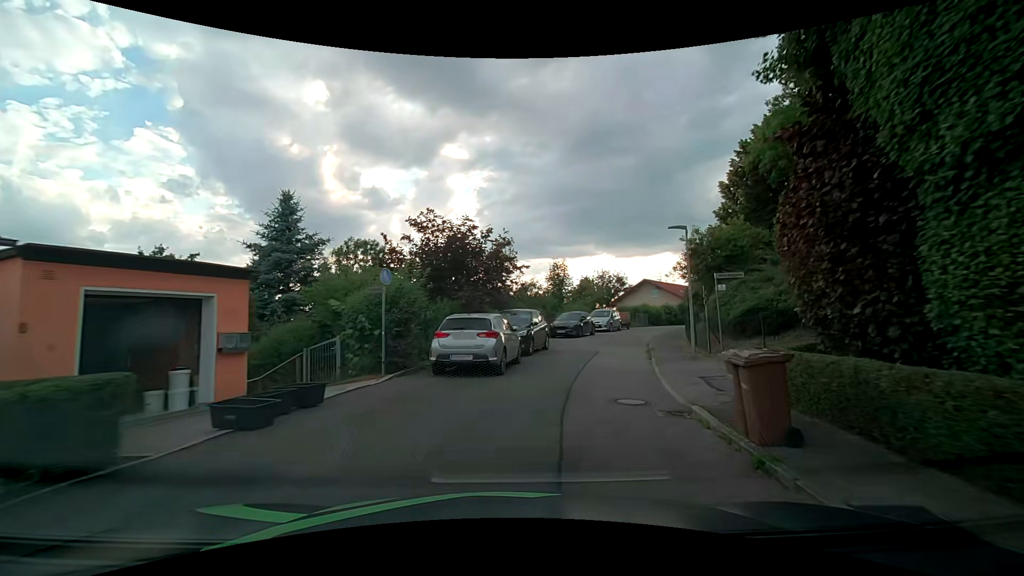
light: Day
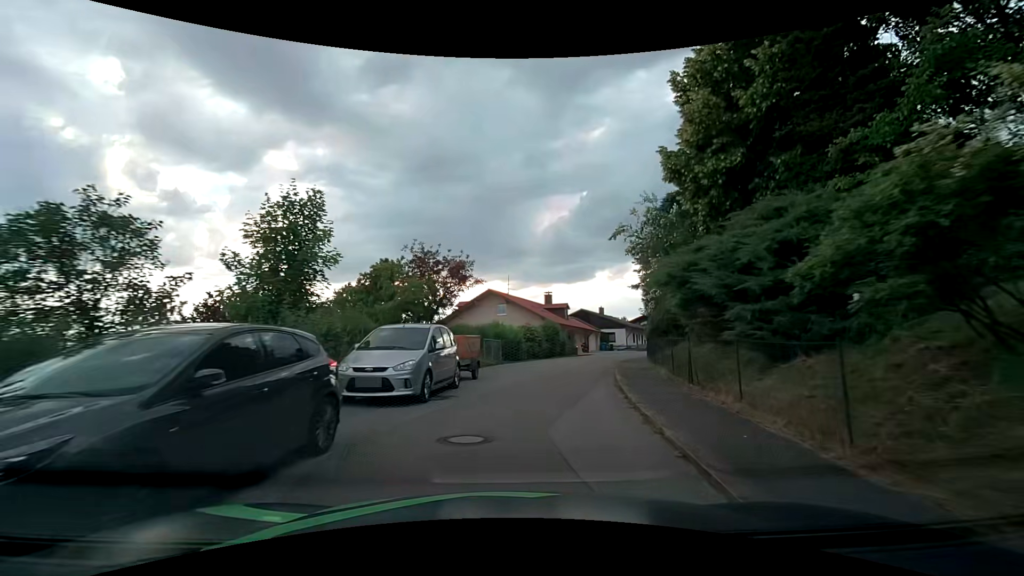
(+5.0, +24.5) m; +21°
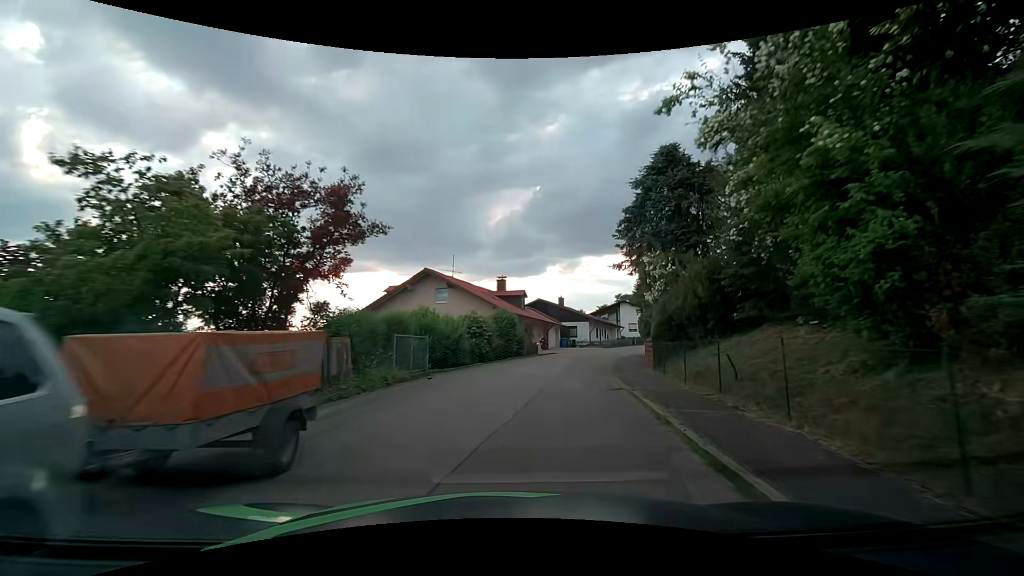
(+0.4, +10.5) m; +5°
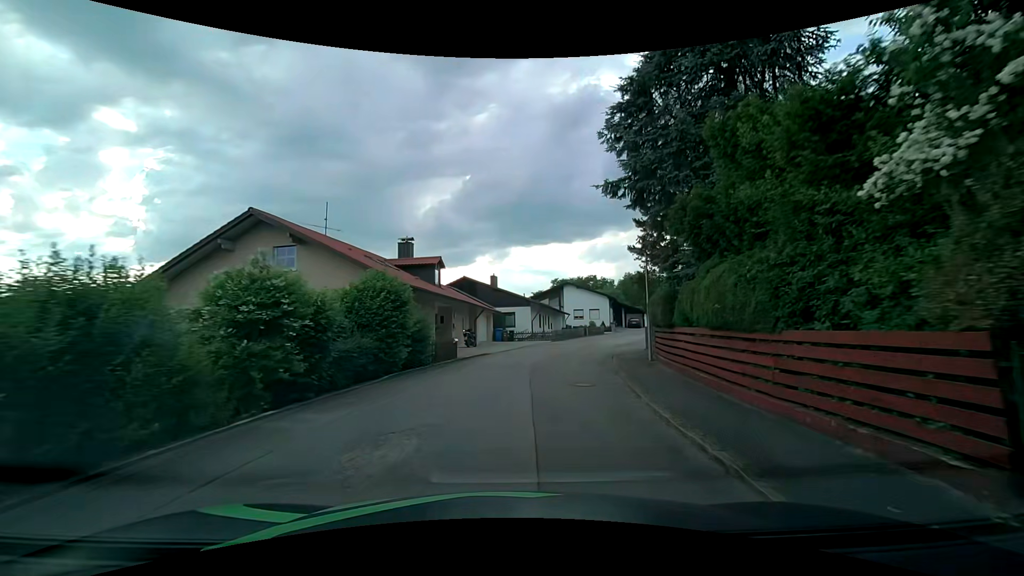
(+1.1, +15.7) m; +8°
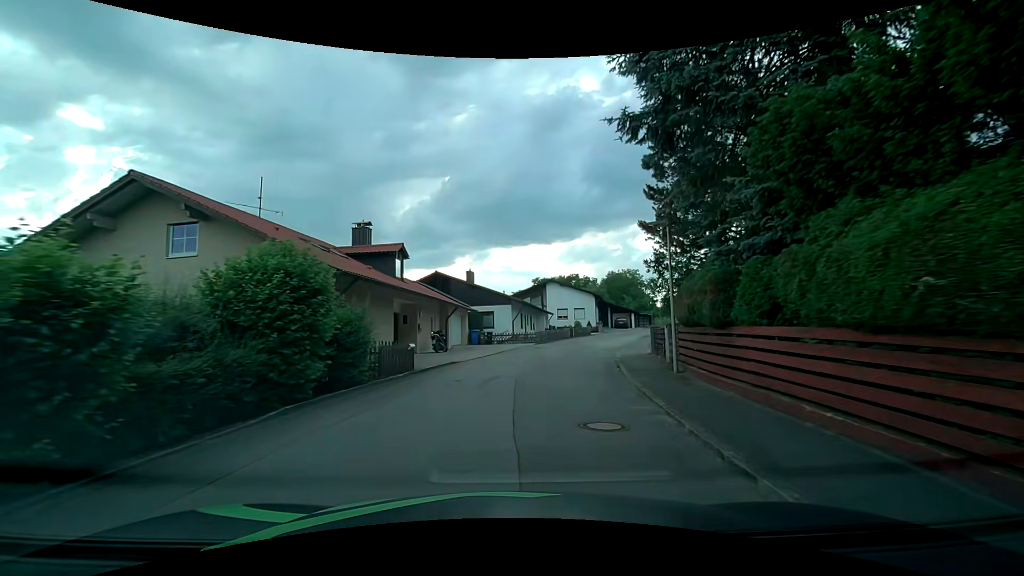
(+0.1, +5.1) m; +2°
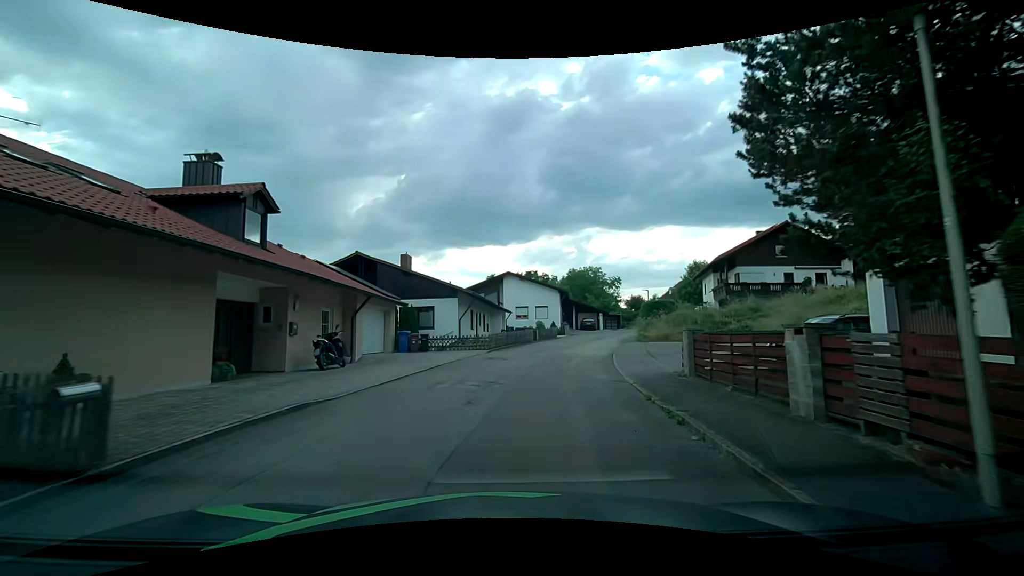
(+0.4, +10.0) m; +5°
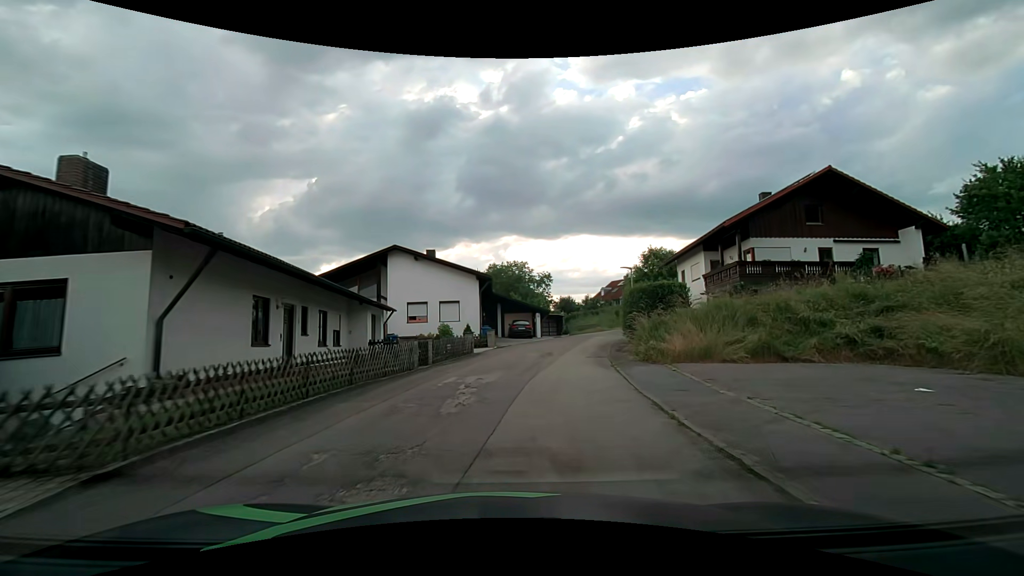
(+1.7, +20.2) m; +10°
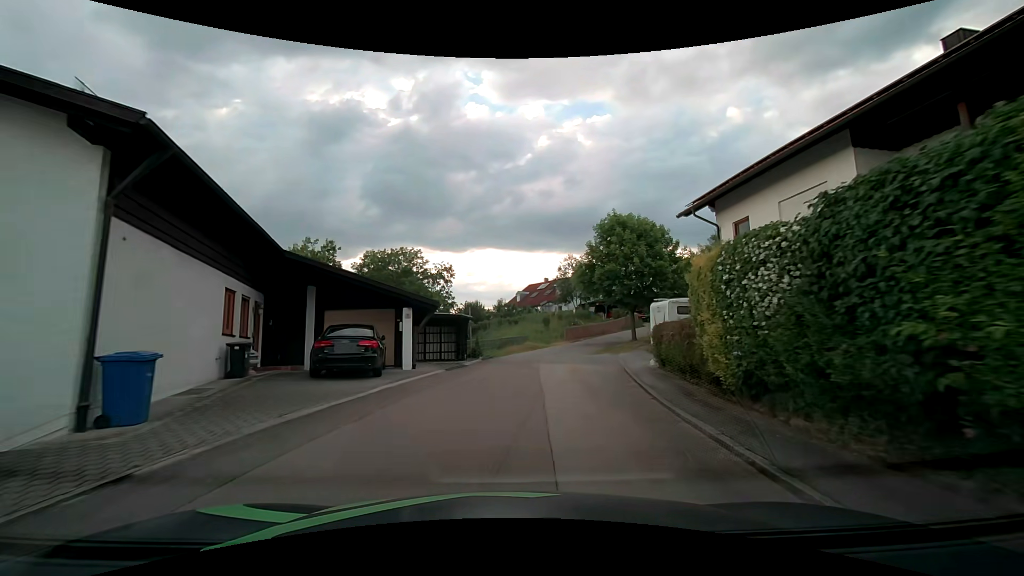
(+2.2, +25.4) m; +10°
(0, +10) (+1, +20) (+3, +30) (+6, +39) (+12, +47) (+19, +54) (+27, +61) (+33, +68) (+35, +78) (+32, +87) m
